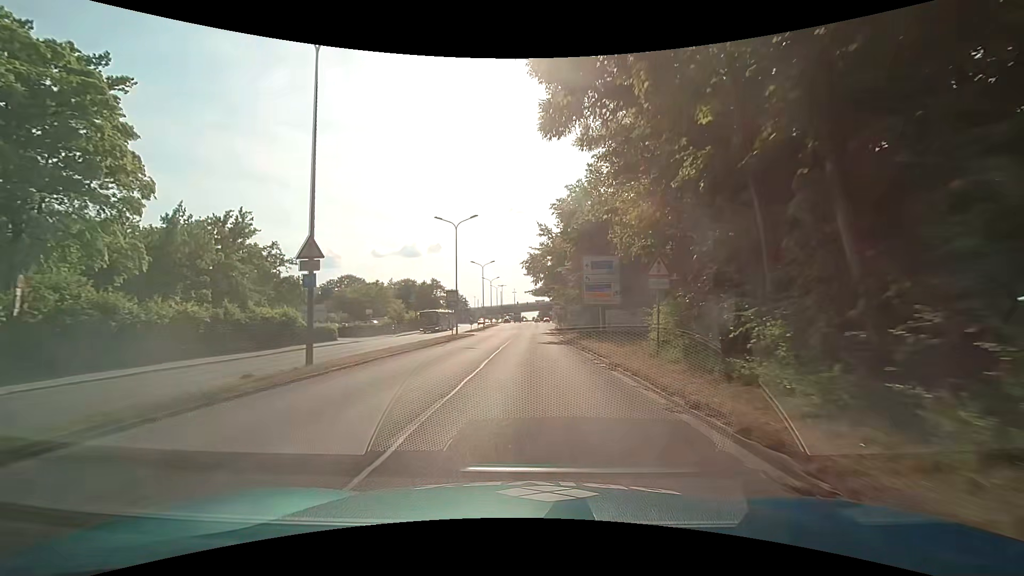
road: primary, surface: asphalt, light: Day
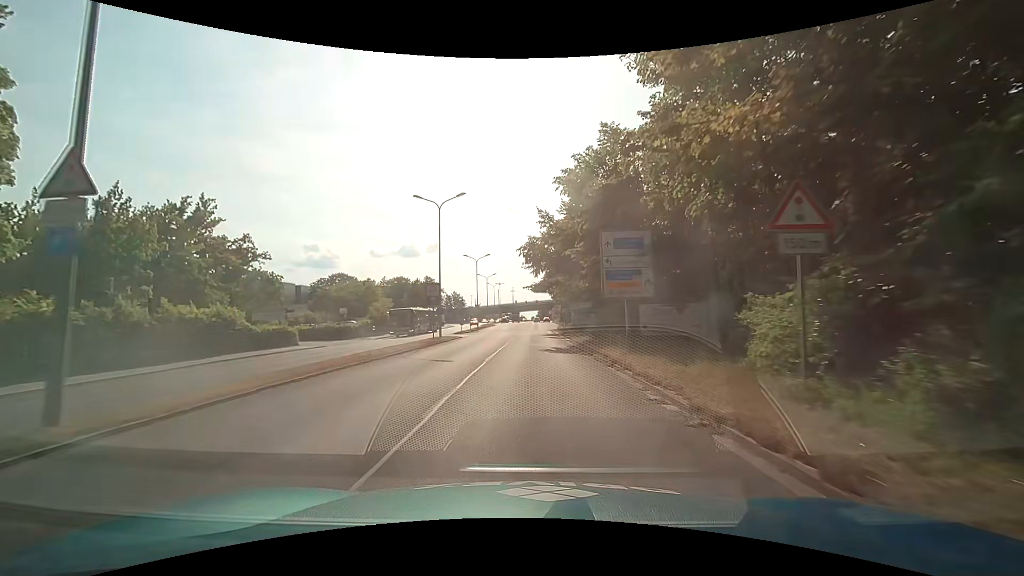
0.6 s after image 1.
(+0.1, +7.6) m; 0°
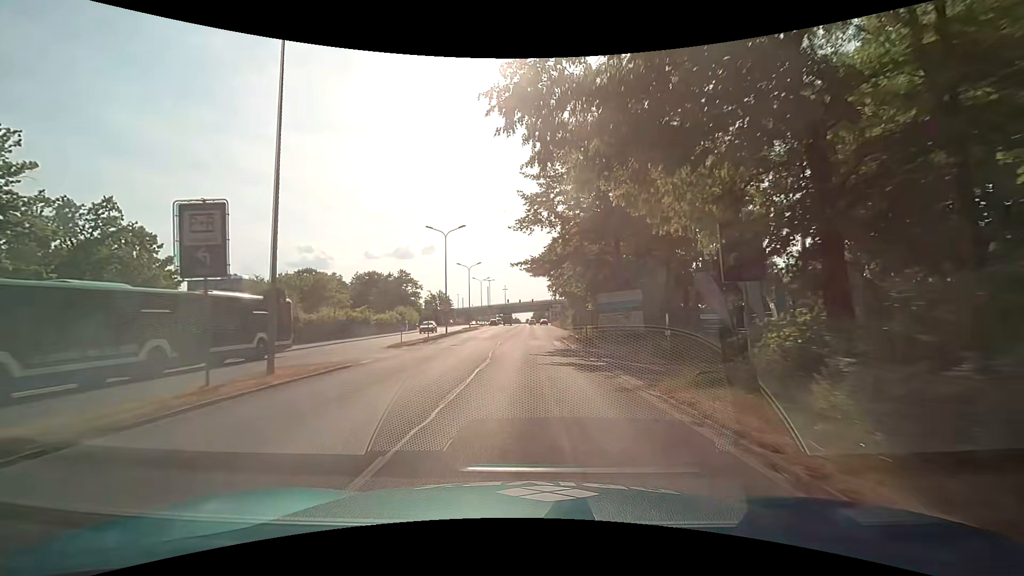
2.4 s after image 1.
(+0.1, +22.8) m; +1°
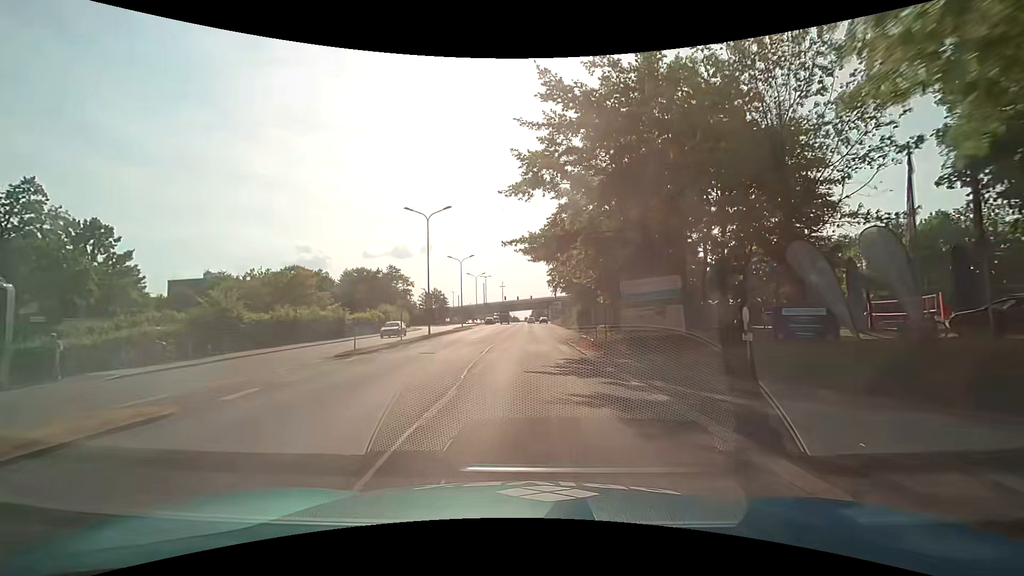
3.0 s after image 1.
(0.0, +7.6) m; 0°
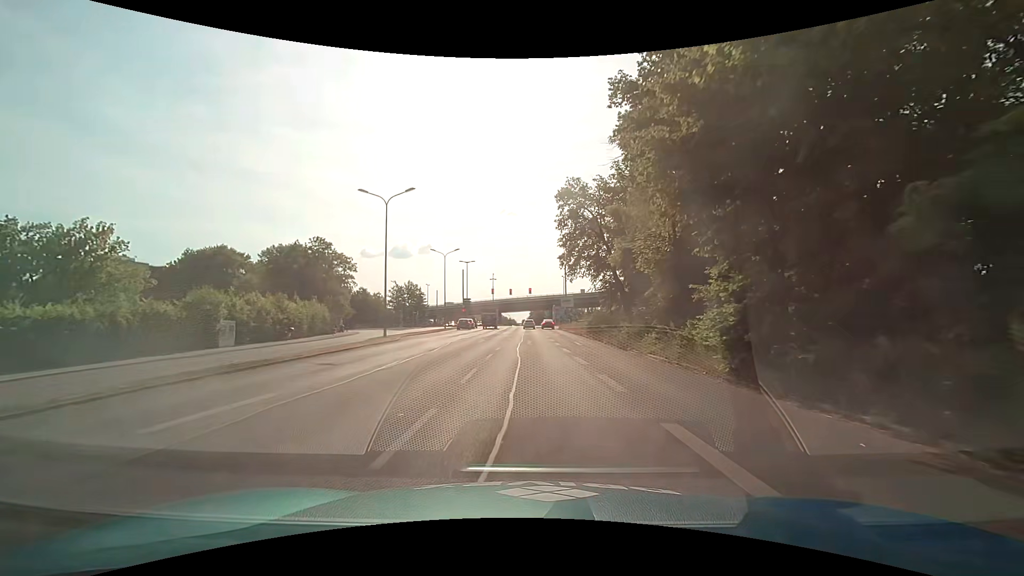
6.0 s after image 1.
(0.0, +37.9) m; 0°
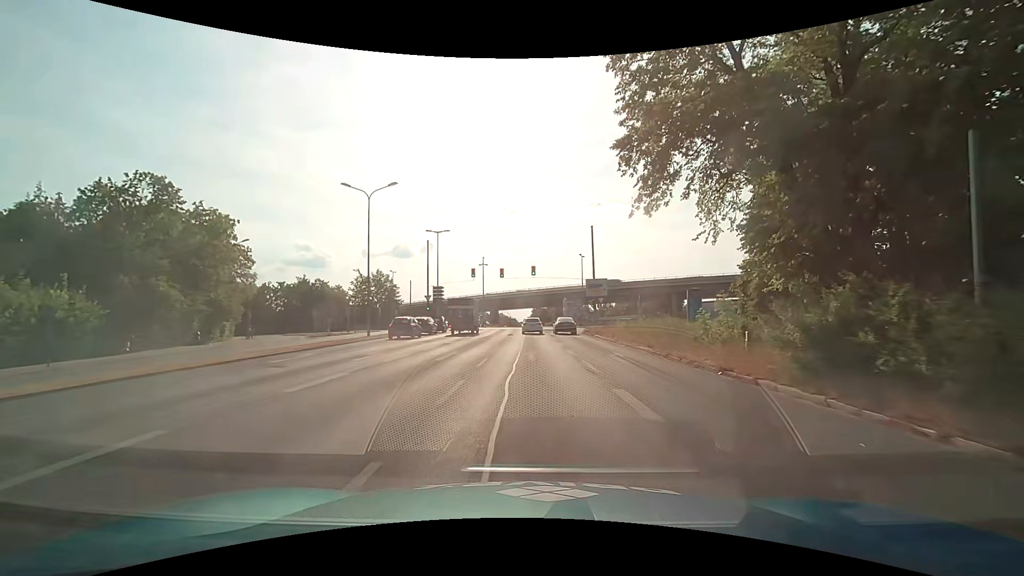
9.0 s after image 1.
(-0.1, +32.5) m; 0°
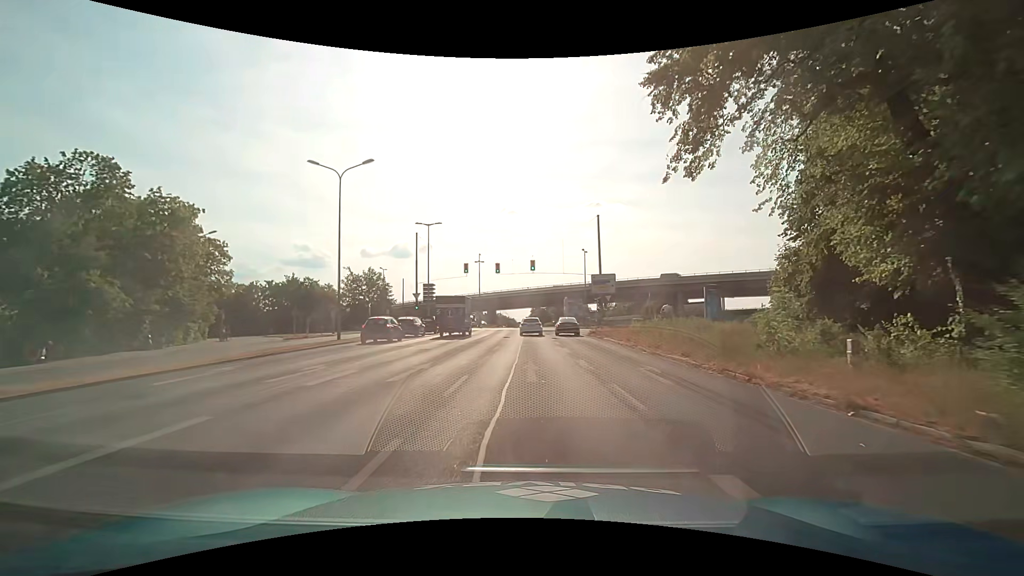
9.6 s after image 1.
(0.0, +5.1) m; 0°
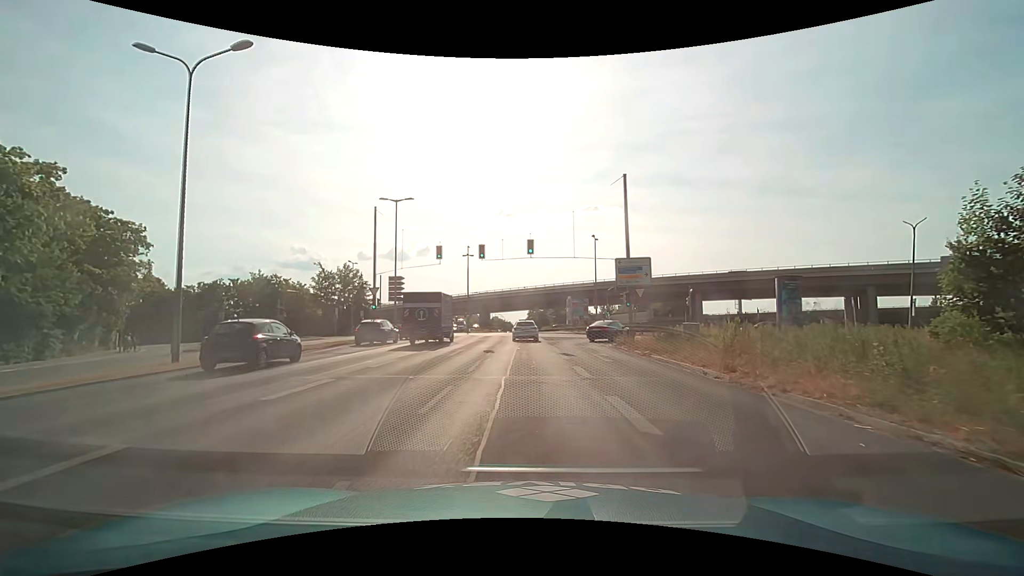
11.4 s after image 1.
(+0.1, +13.2) m; 0°
(0, +10) (0, +20) (0, +30) (0, +40) (-1, +50) (-1, +60) (-1, +70) (-1, +80) (-2, +90) (-2, +100) m
